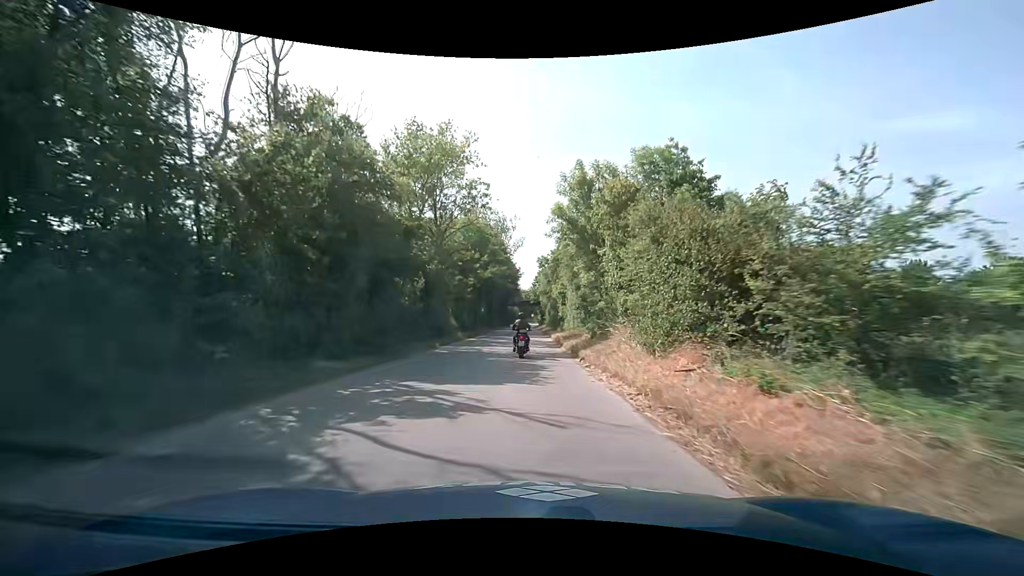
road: service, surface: asphalt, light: Day
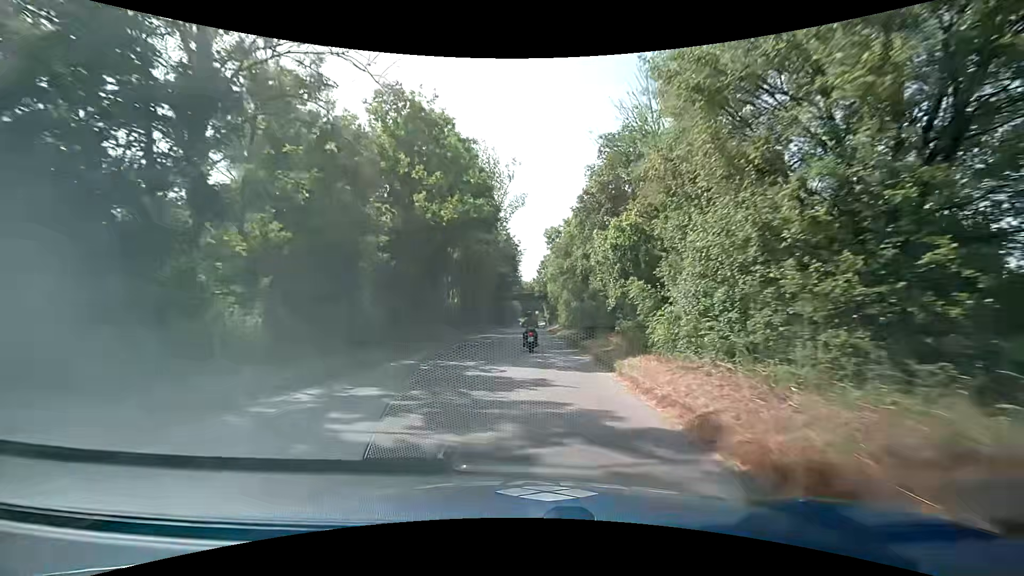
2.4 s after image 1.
(0.0, +29.2) m; 0°
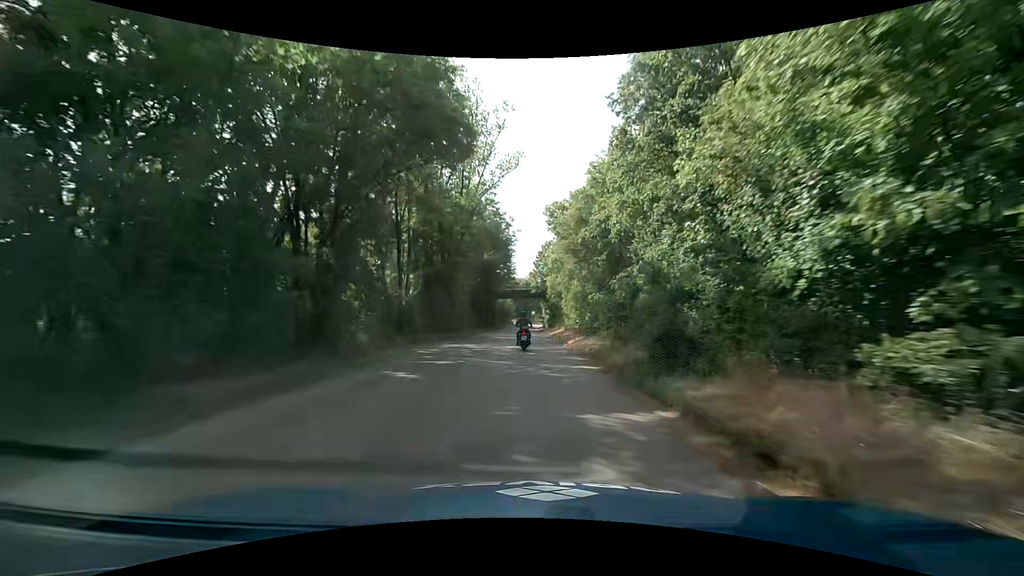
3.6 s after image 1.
(0.0, +14.9) m; 0°
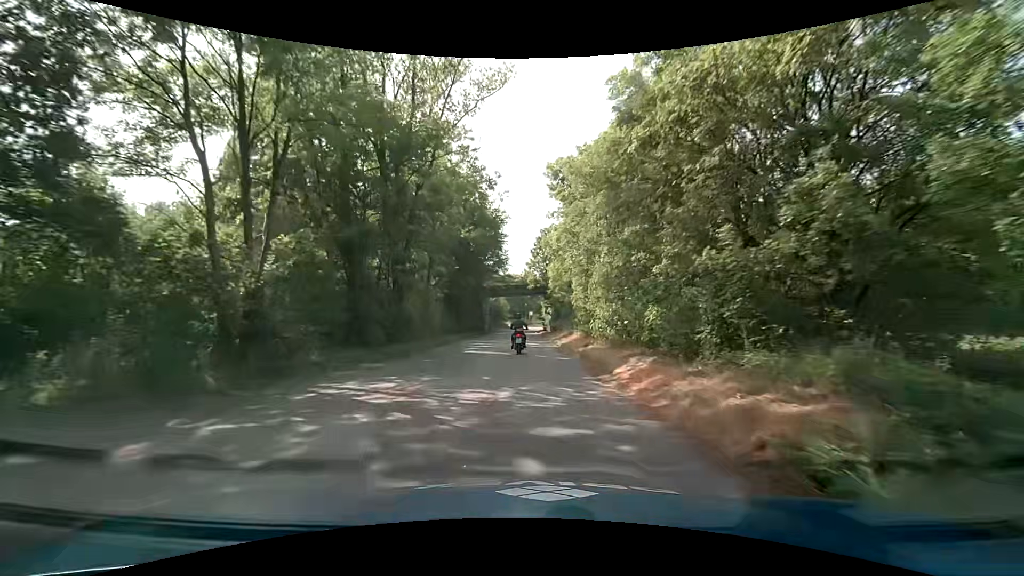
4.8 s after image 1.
(+0.1, +15.0) m; +1°
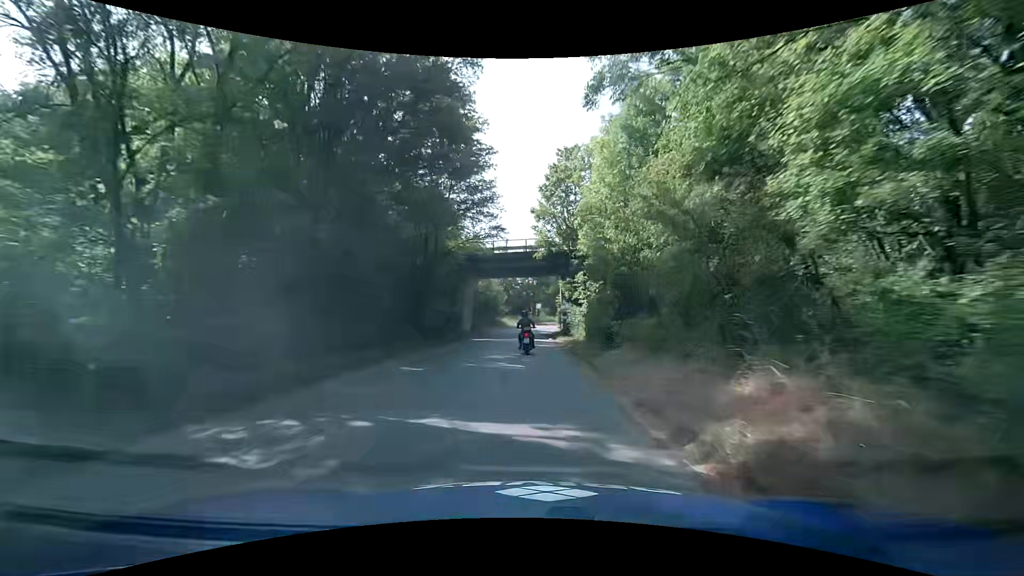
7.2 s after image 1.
(-0.2, +29.3) m; -2°
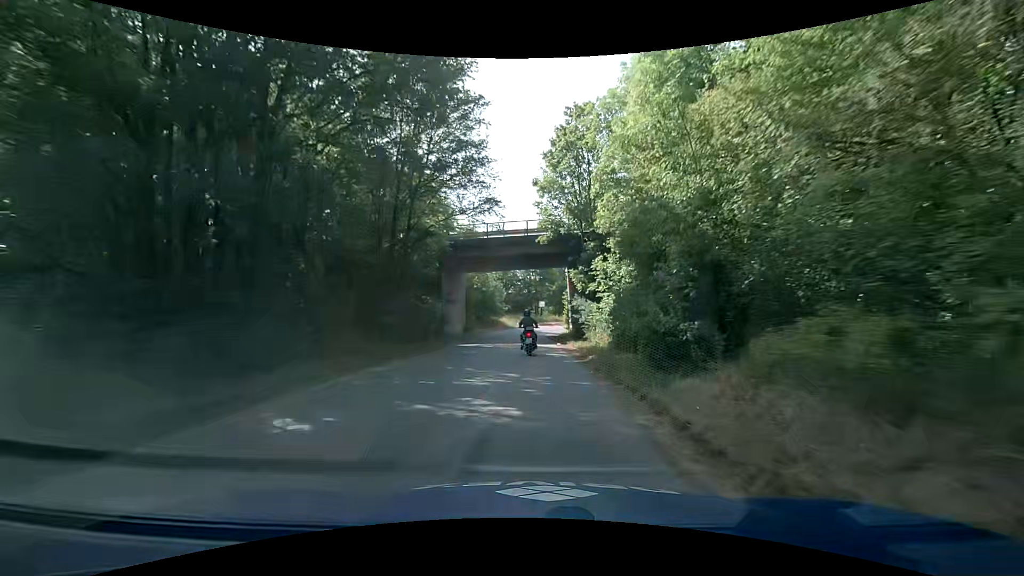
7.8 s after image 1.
(+0.1, +7.0) m; +2°
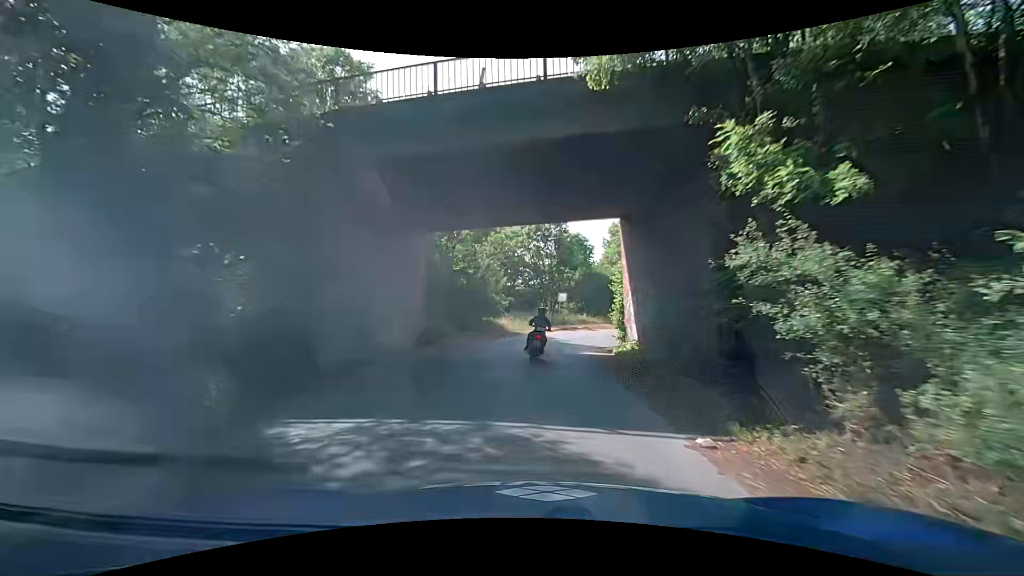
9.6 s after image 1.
(-0.6, +19.7) m; -3°
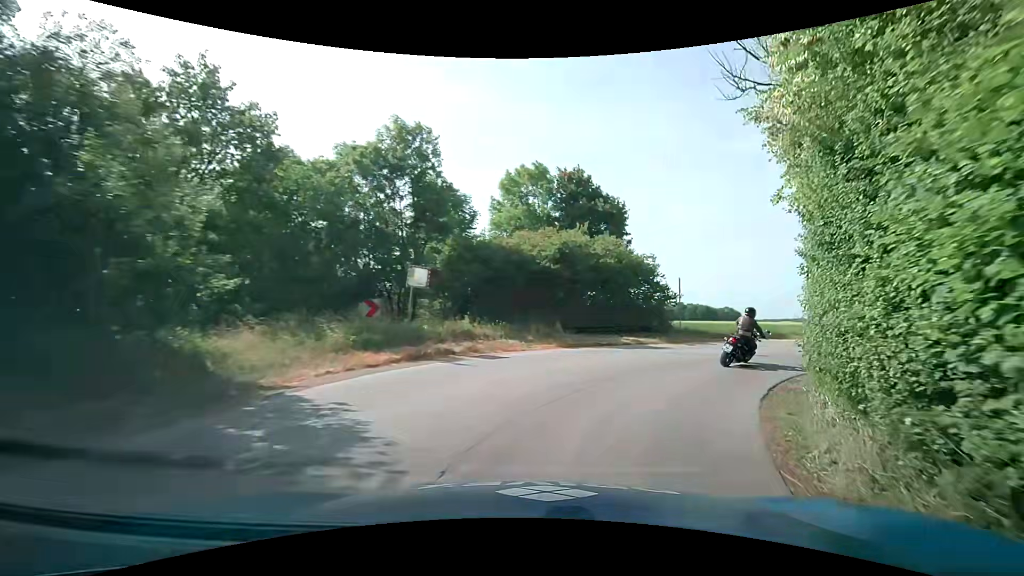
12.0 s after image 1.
(+0.3, +22.0) m; +8°
(+2, +10) (+9, +17) (+19, +19) (+29, +18) (+39, +18) (+49, +17) (+59, +16) (+69, +15) (+79, +14) (+89, +14) m
